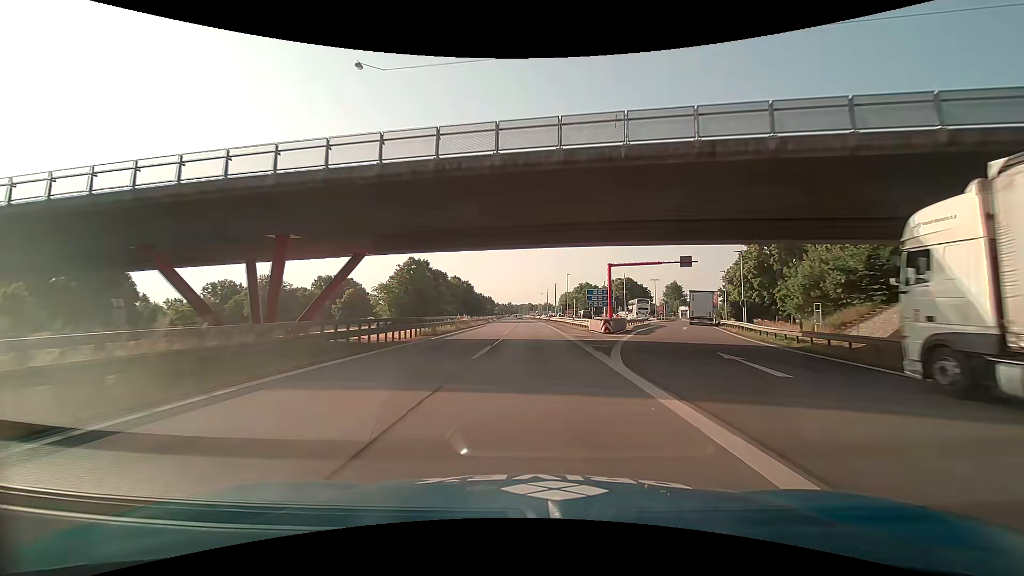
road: motorway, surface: asphalt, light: Day
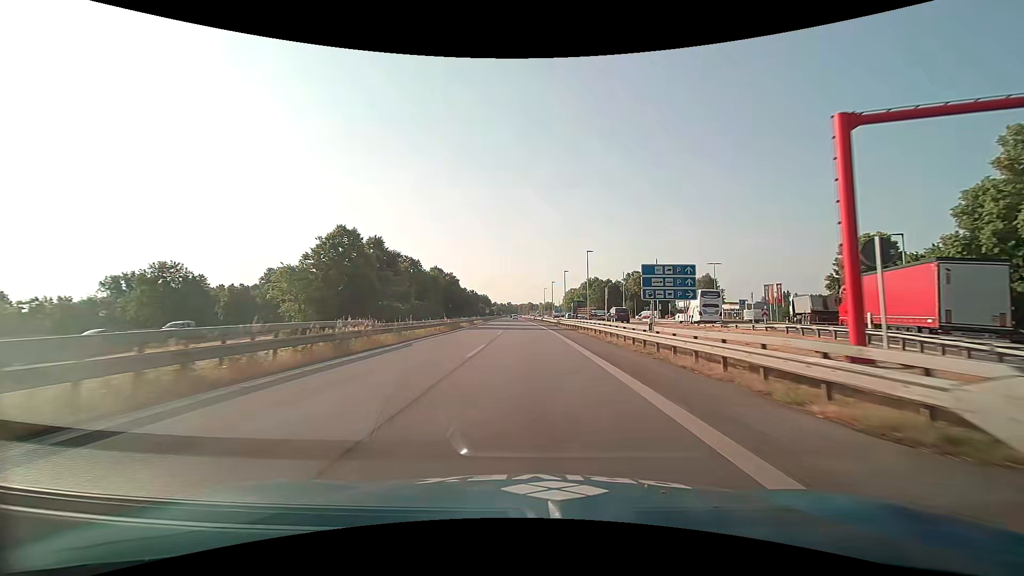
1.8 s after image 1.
(0.0, +35.1) m; 0°
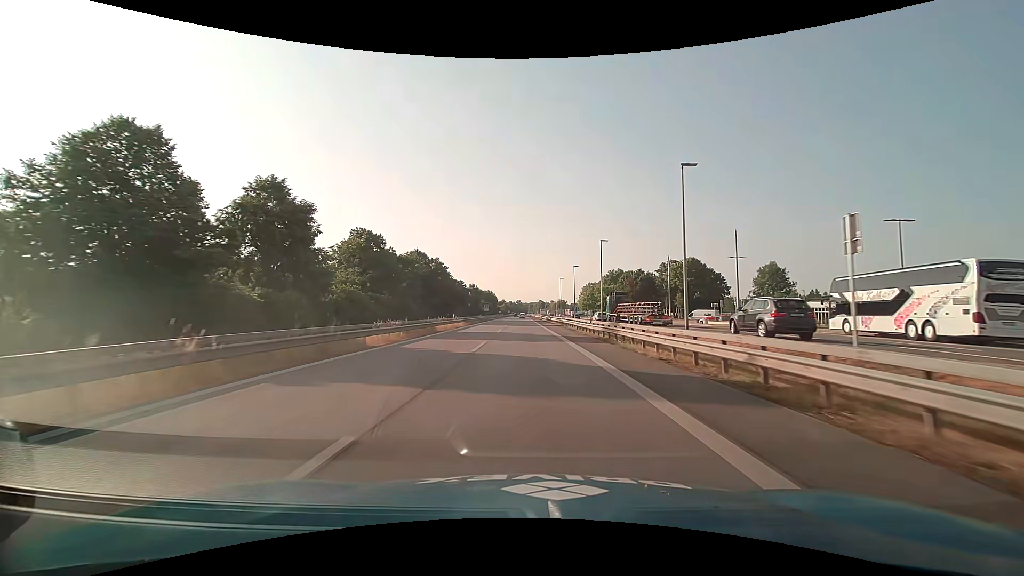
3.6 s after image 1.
(-0.6, +34.2) m; -2°
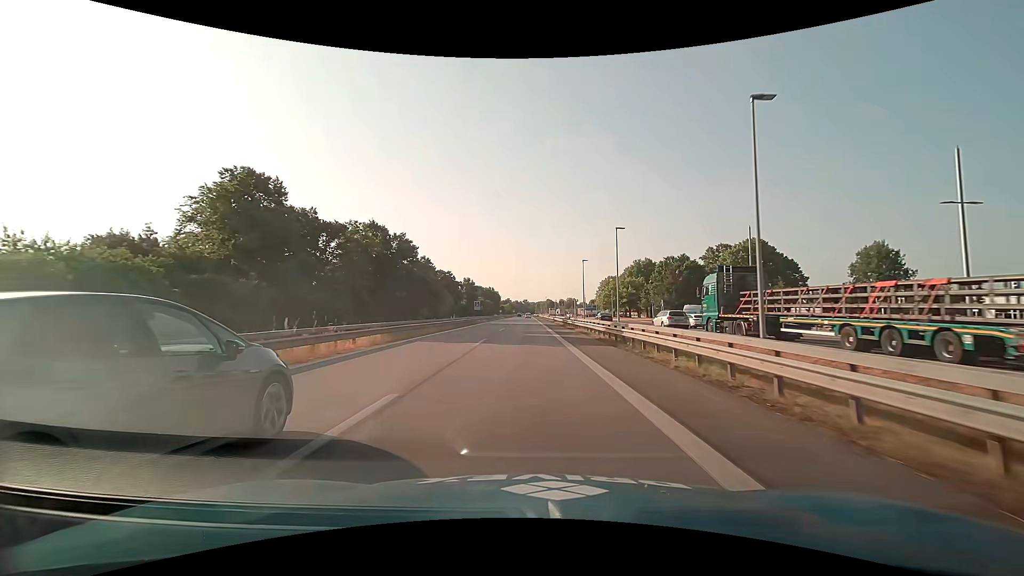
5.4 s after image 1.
(-0.1, +33.2) m; -1°
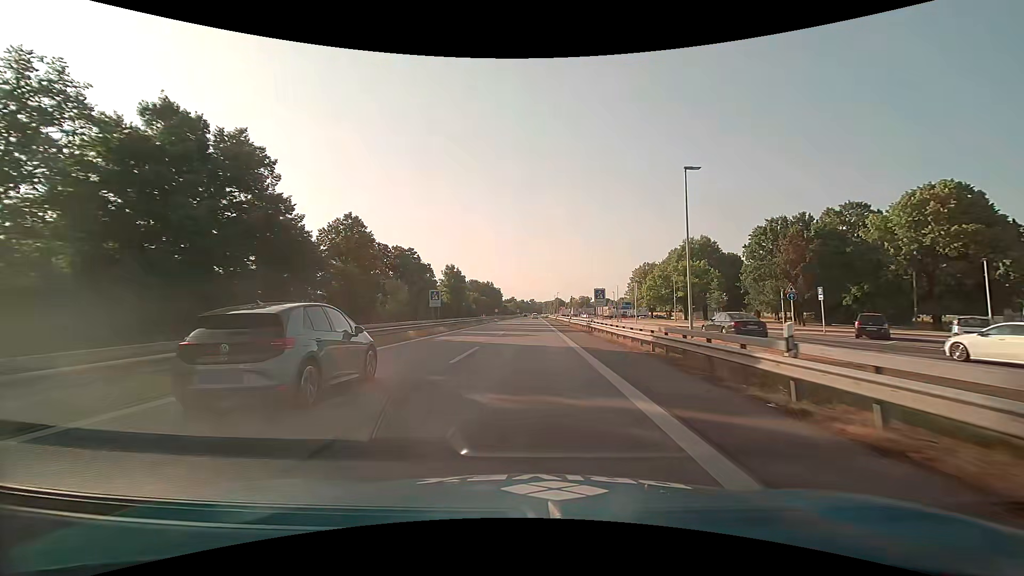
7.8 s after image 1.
(-0.3, +42.5) m; -1°
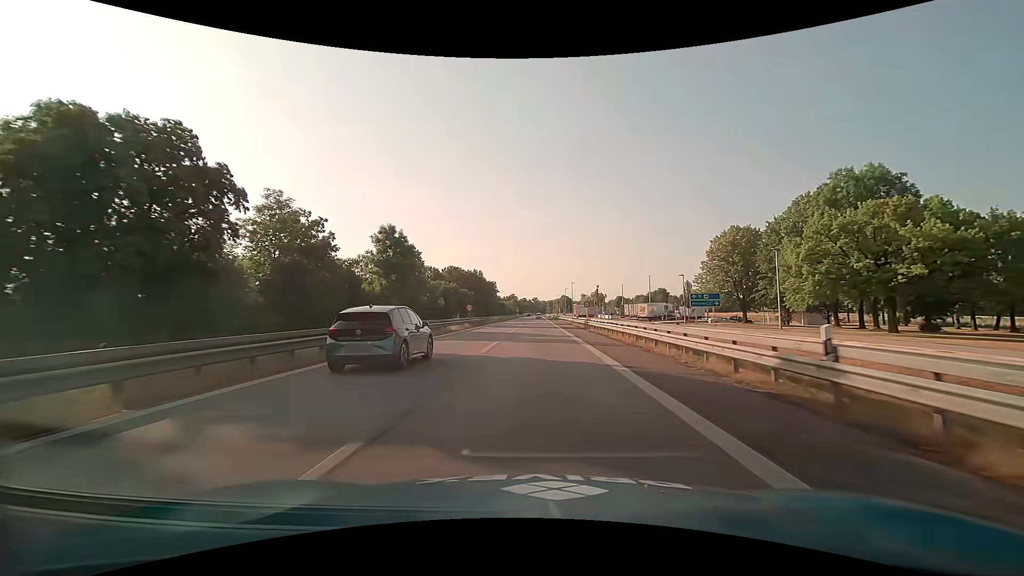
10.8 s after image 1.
(-0.2, +50.4) m; 0°
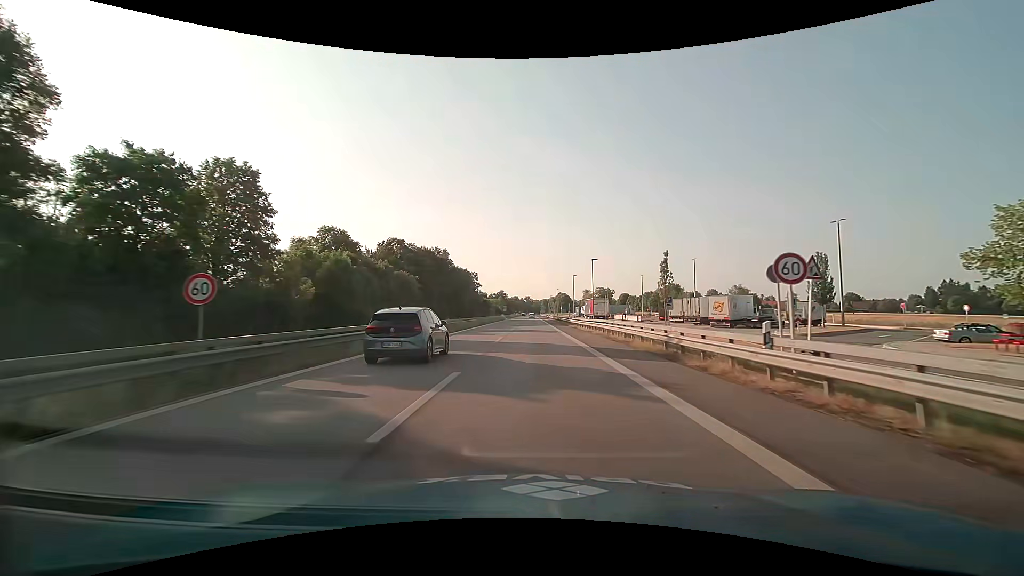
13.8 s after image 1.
(+0.2, +47.7) m; +1°
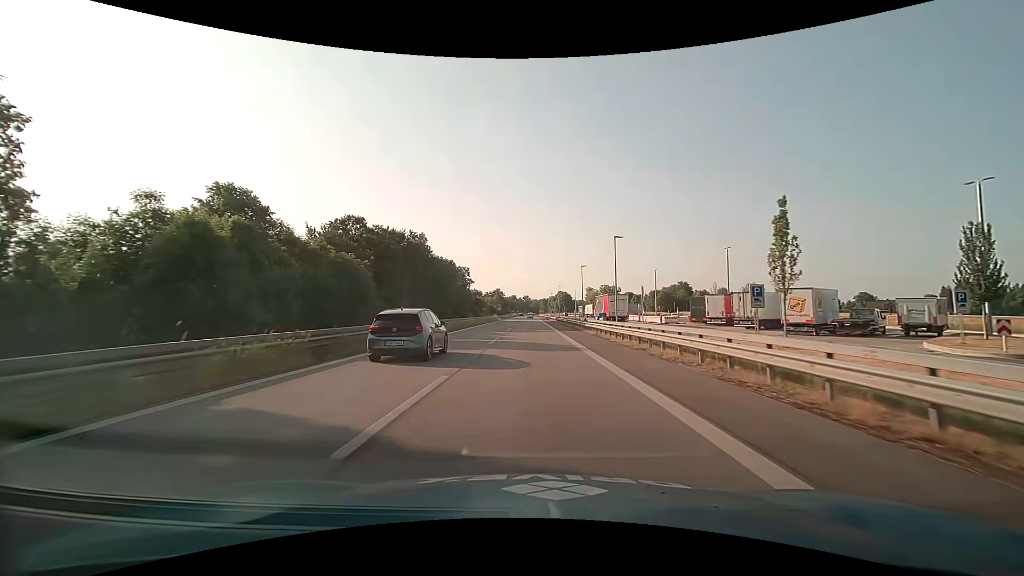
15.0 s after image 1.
(0.0, +18.4) m; 0°
(0, +10) (0, +20) (0, +30) (0, +40) (0, +50) (-1, +60) (-1, +70) (-1, +80) (-1, +90) (-1, +100) m
